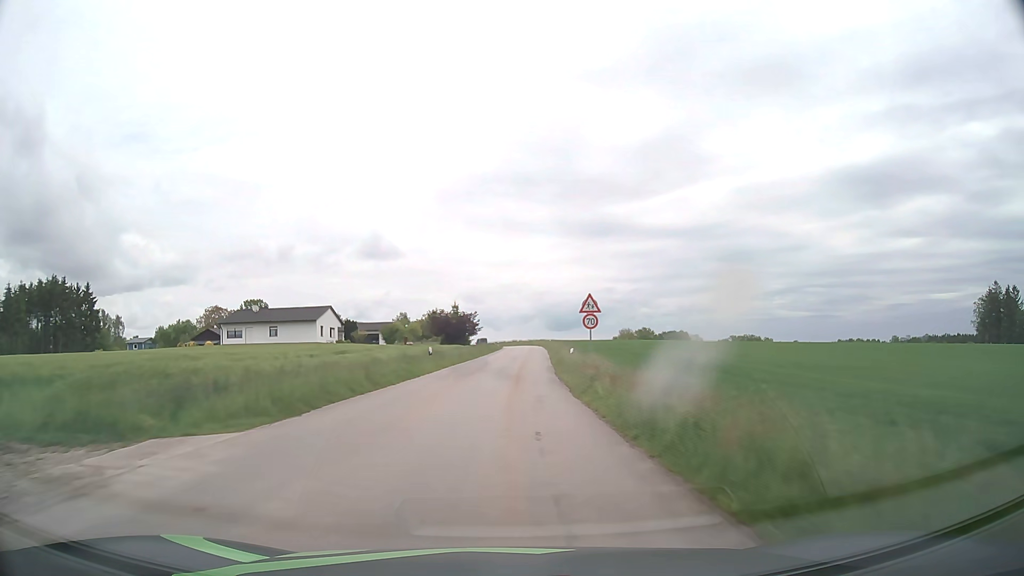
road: tertiary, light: Day
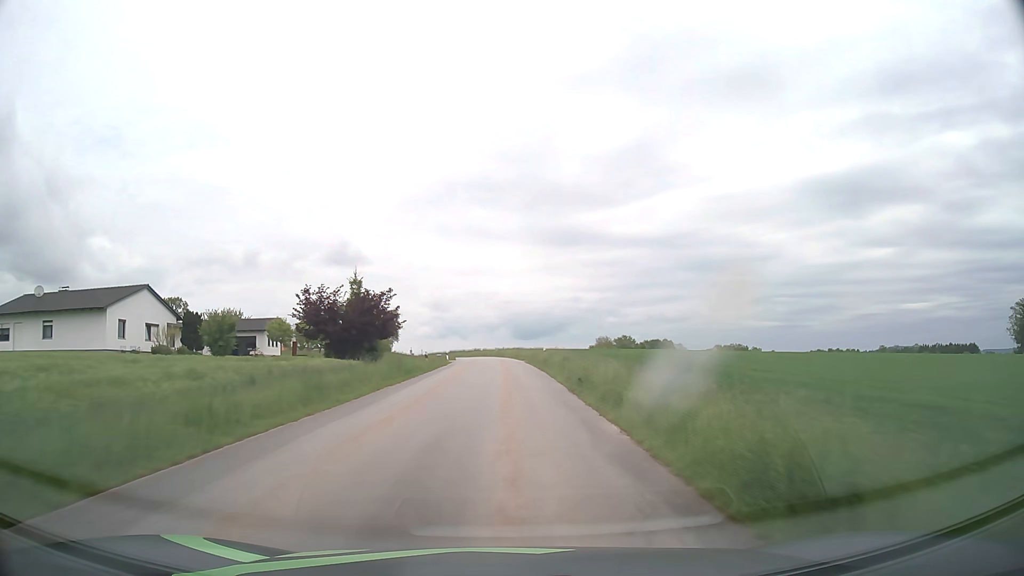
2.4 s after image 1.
(+1.1, +43.7) m; +3°
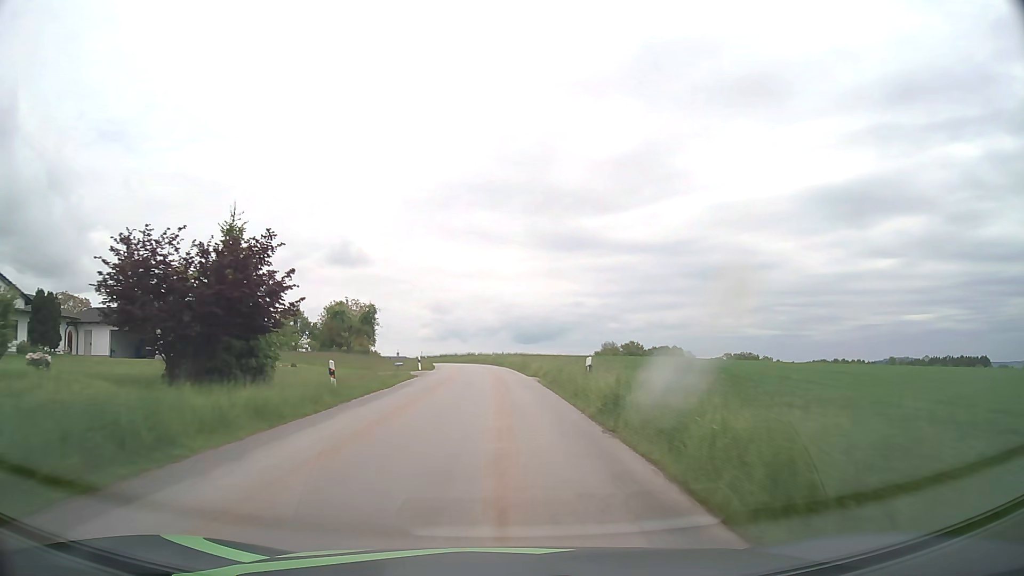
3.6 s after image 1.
(+0.1, +21.4) m; 0°
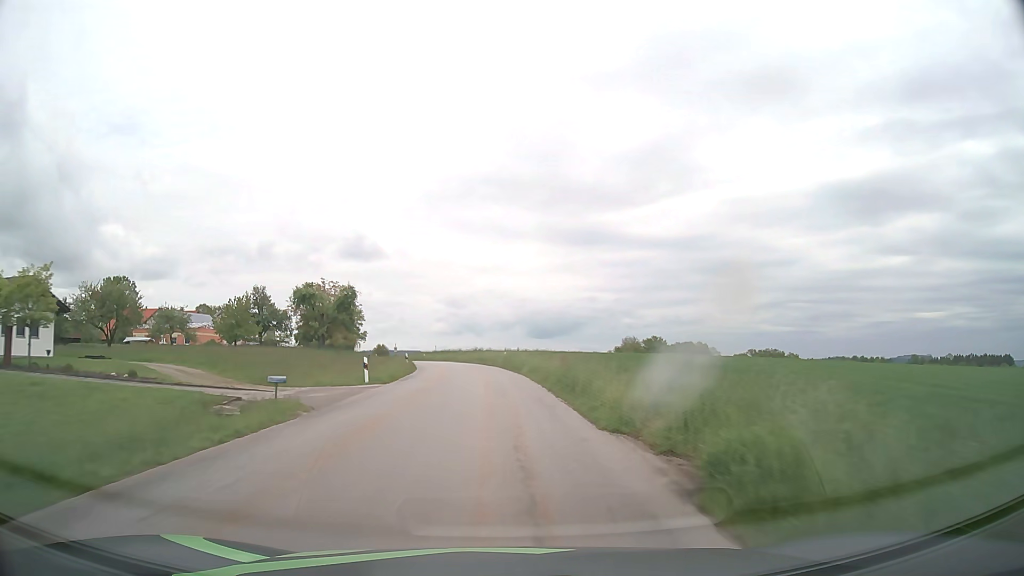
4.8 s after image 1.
(-0.1, +21.4) m; -1°
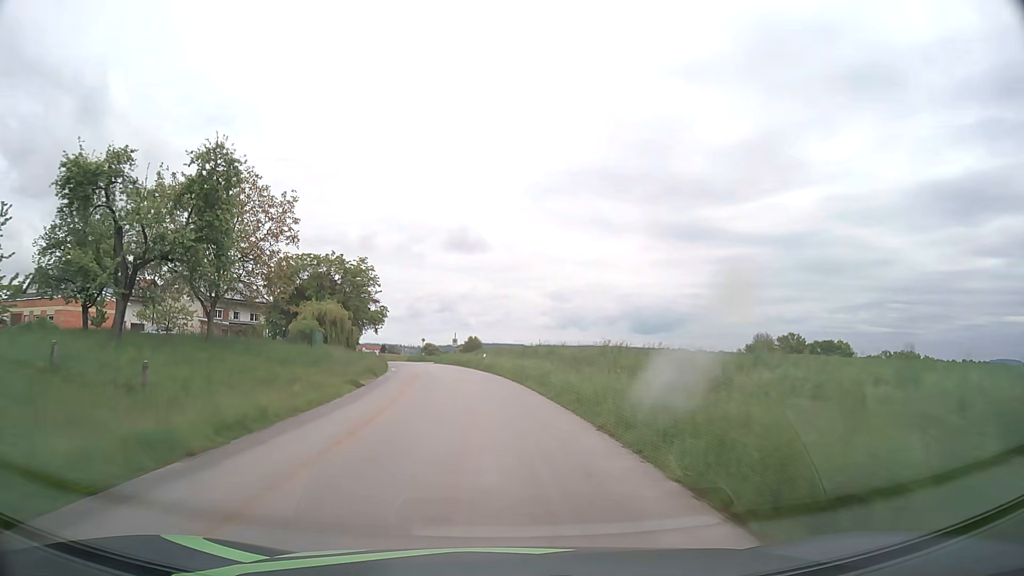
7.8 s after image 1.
(-3.3, +53.5) m; -9°
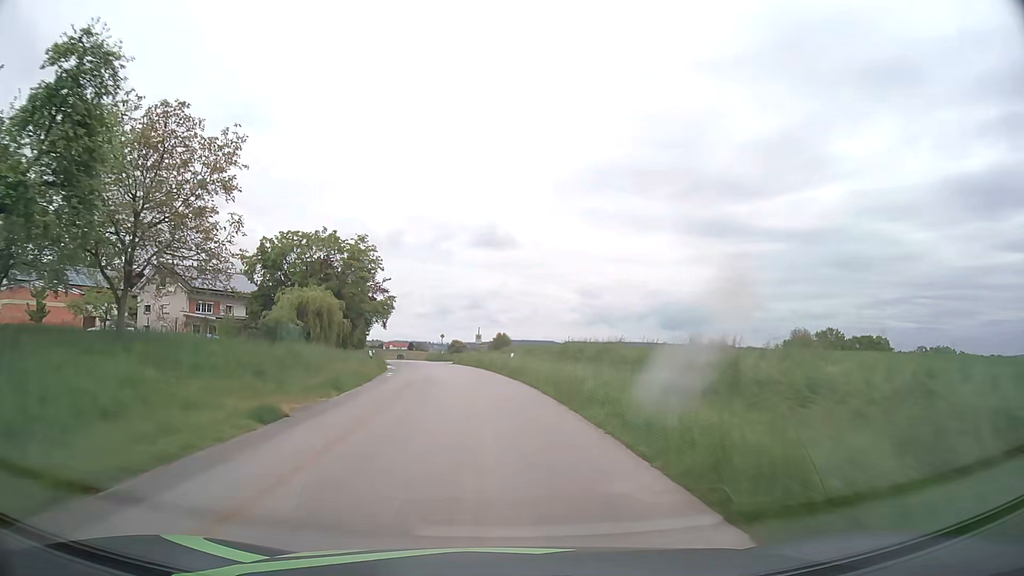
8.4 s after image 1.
(-0.2, +10.8) m; -2°
(0, +10) (-1, +20) (-2, +30) (-3, +40) (-5, +50) (-7, +59) (-9, +69) (-11, +79) (-13, +89) (-16, +99) m
